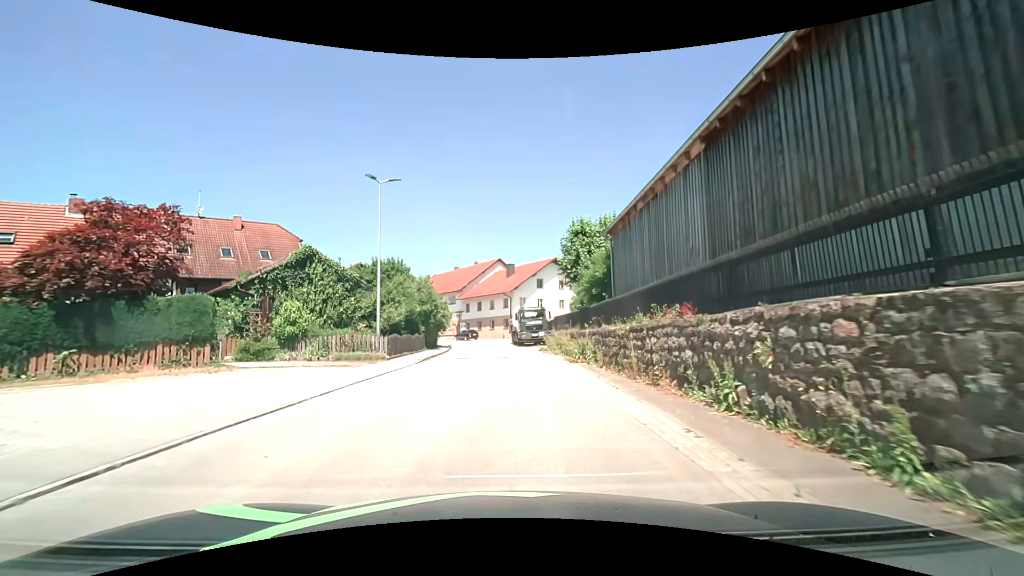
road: tertiary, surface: asphalt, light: Day
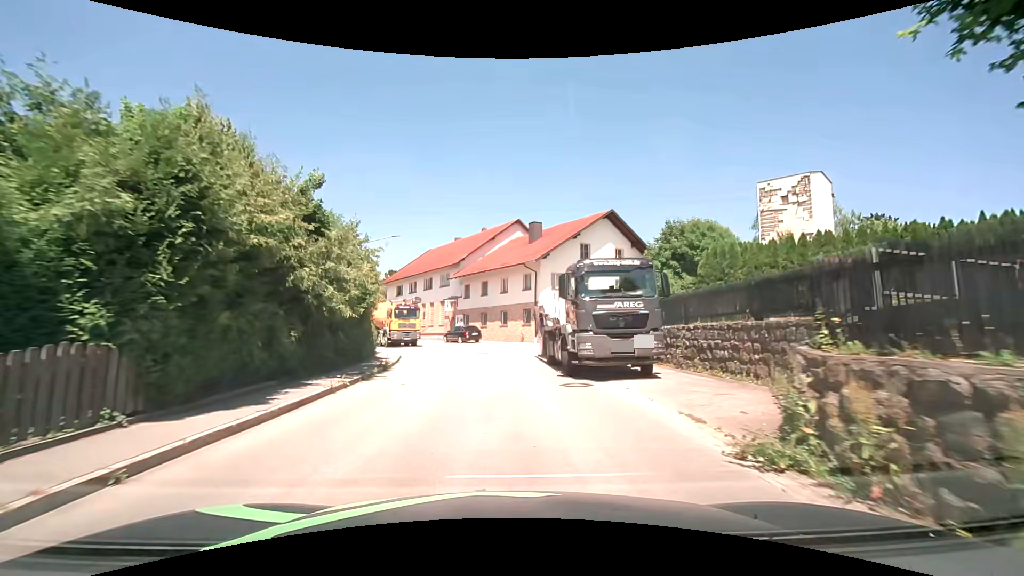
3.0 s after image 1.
(-0.1, +27.1) m; -3°
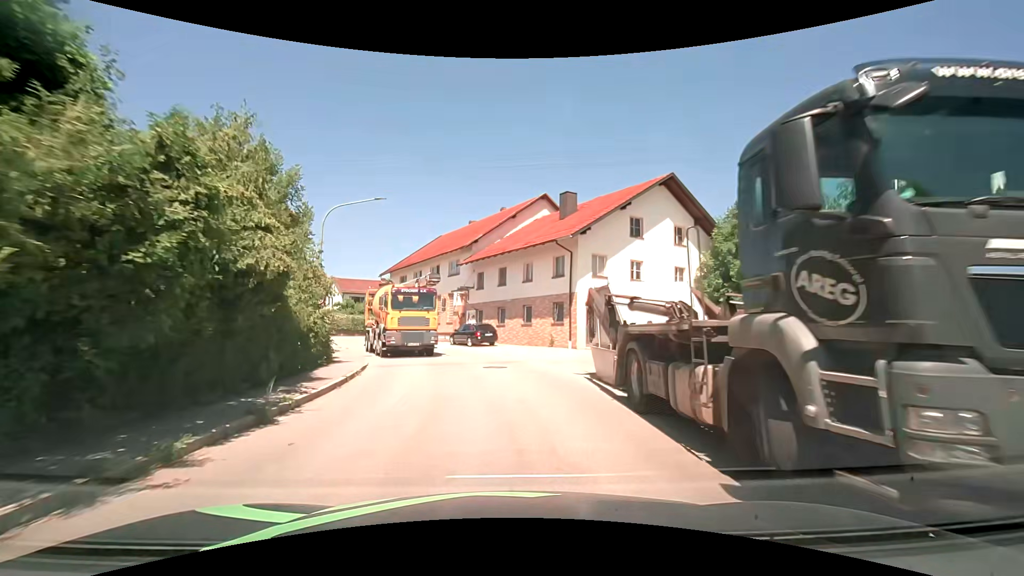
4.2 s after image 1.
(-0.1, +9.7) m; -2°
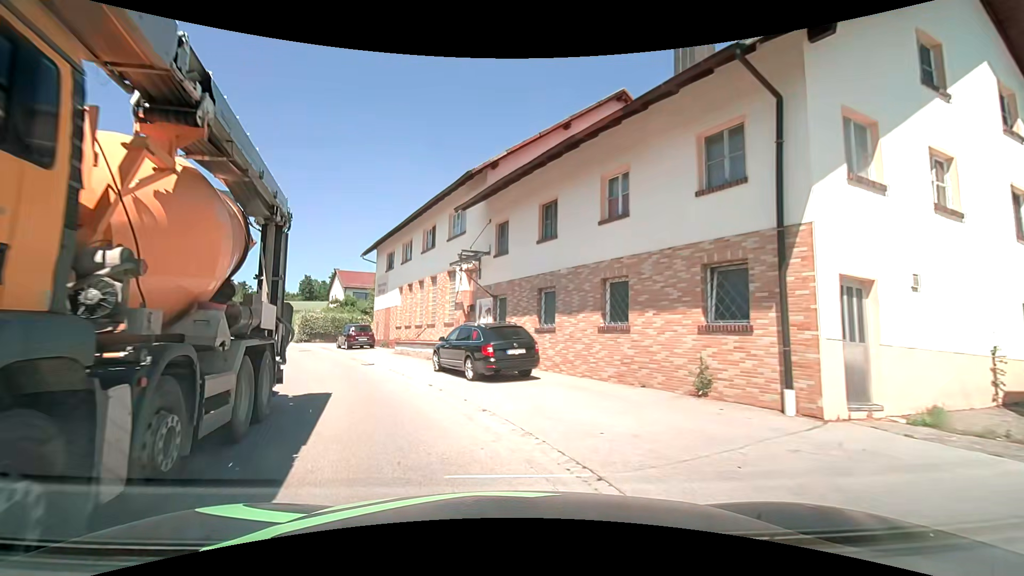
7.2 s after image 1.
(-0.3, +19.1) m; -4°
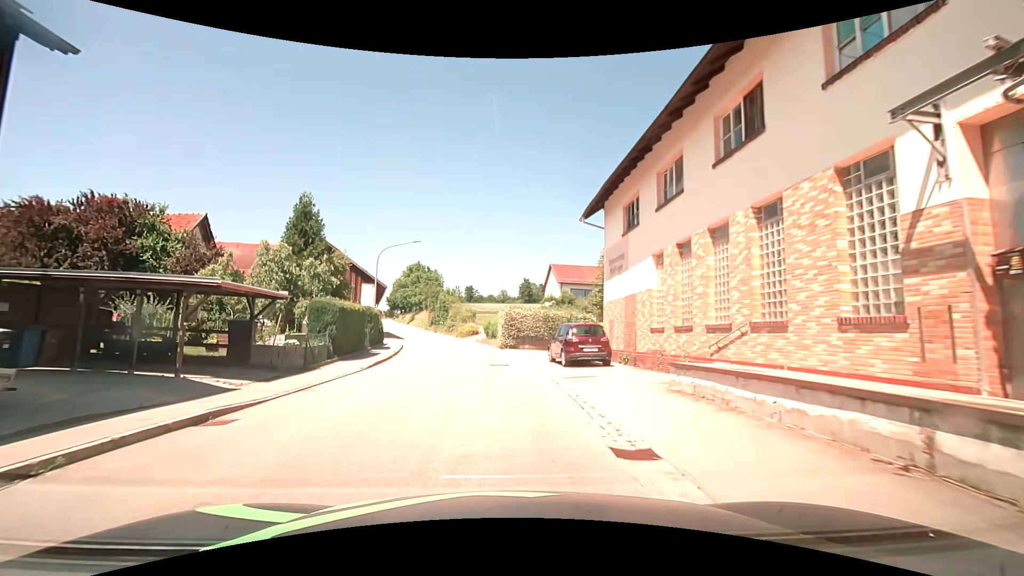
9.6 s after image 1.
(-3.8, +14.7) m; -24°
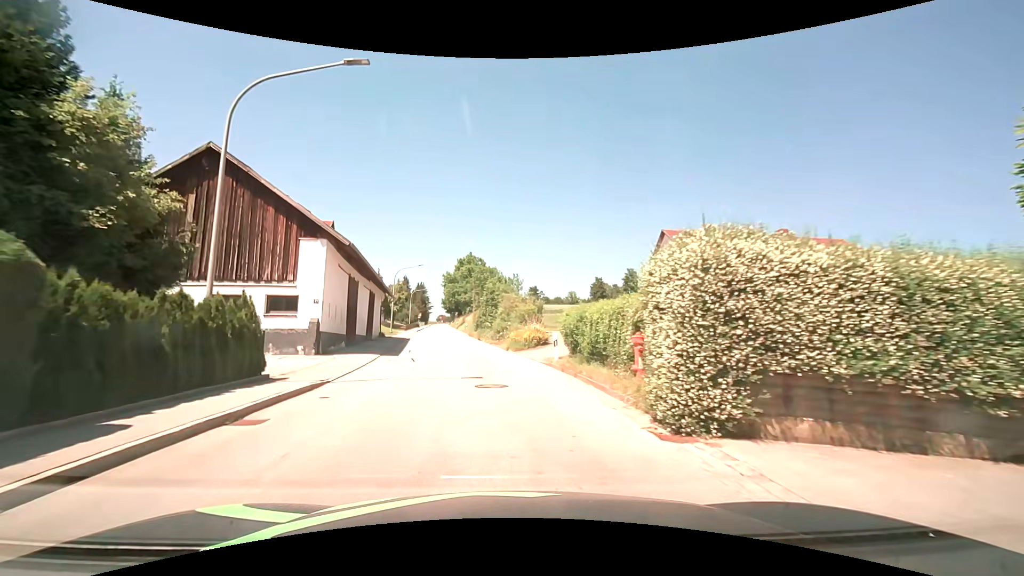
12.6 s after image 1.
(-1.4, +25.9) m; -5°
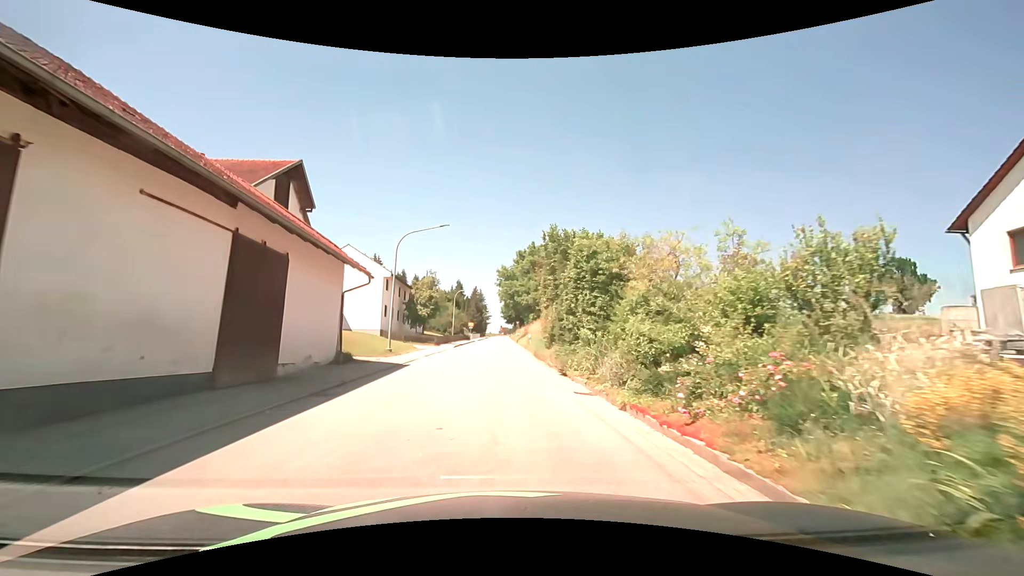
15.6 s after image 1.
(-2.8, +26.0) m; -9°
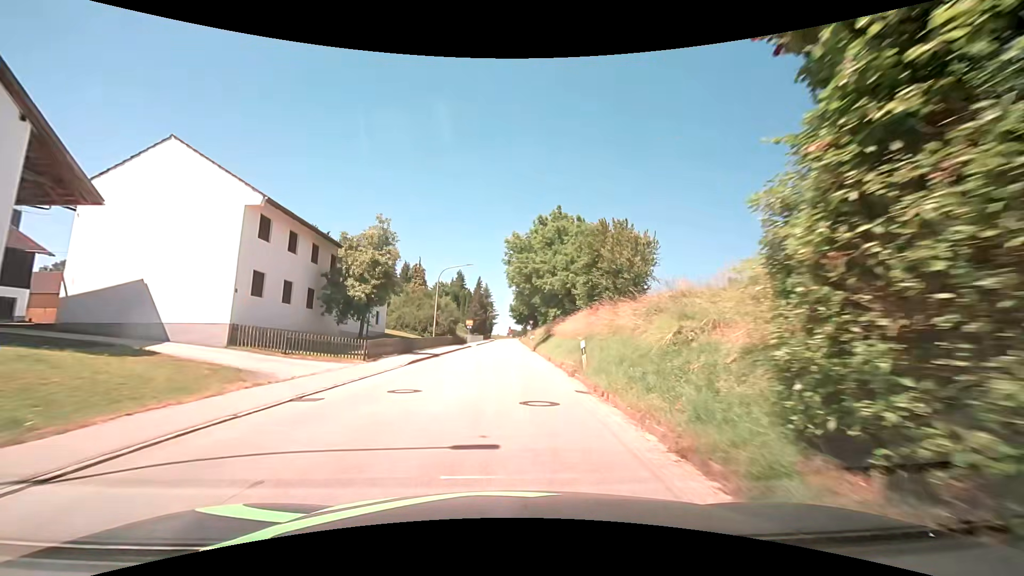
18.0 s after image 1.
(-0.3, +25.6) m; -1°
(0, +10) (0, +20) (0, +30) (+1, +40) (+1, +50) (+1, +60) (+1, +70) (+1, +80) (+1, +90) (+2, +100) m
